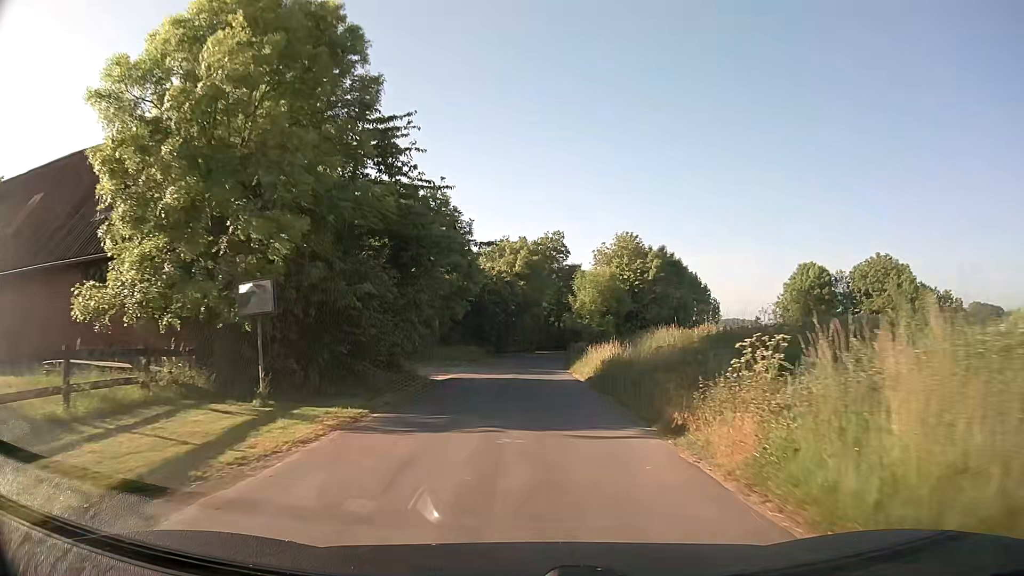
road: unclassified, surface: asphalt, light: Day
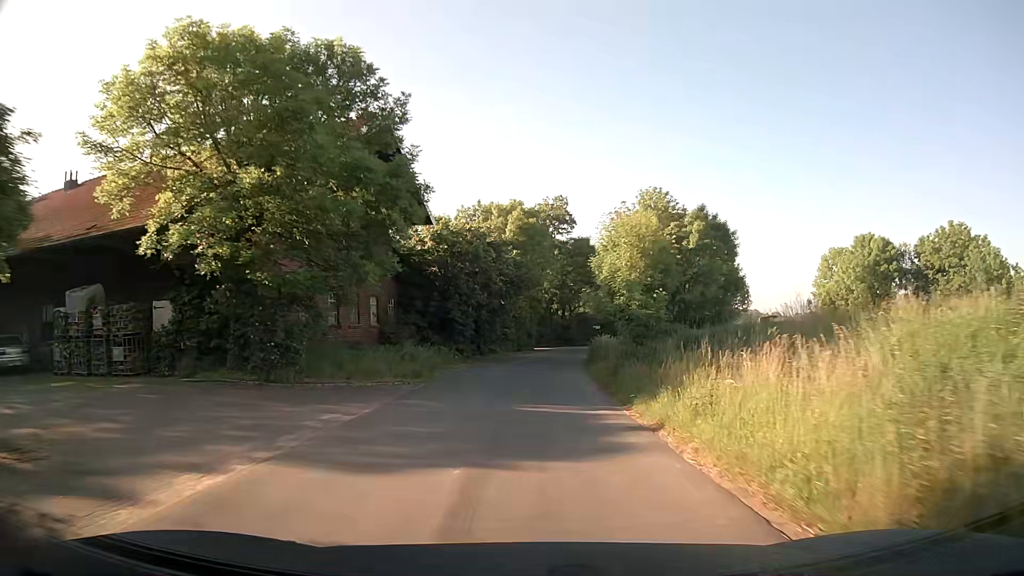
(+0.2, +20.2) m; +1°
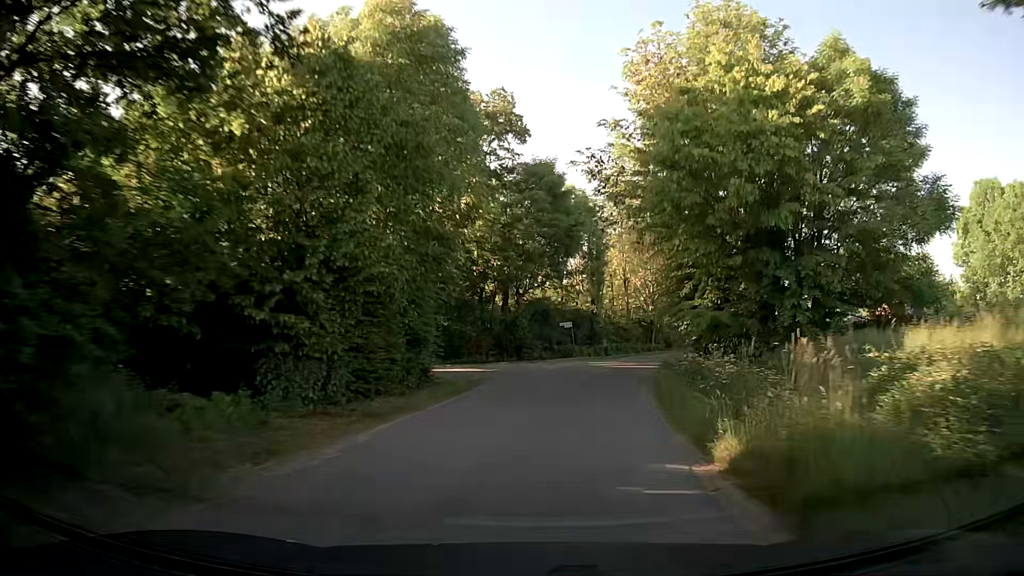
(+1.2, +36.0) m; +5°
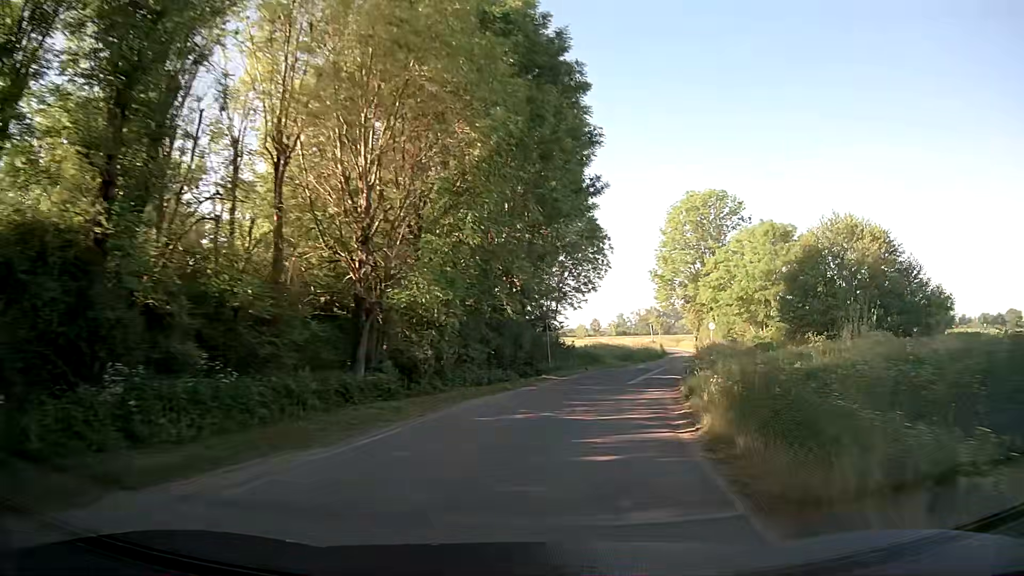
(+6.6, +36.8) m; +23°
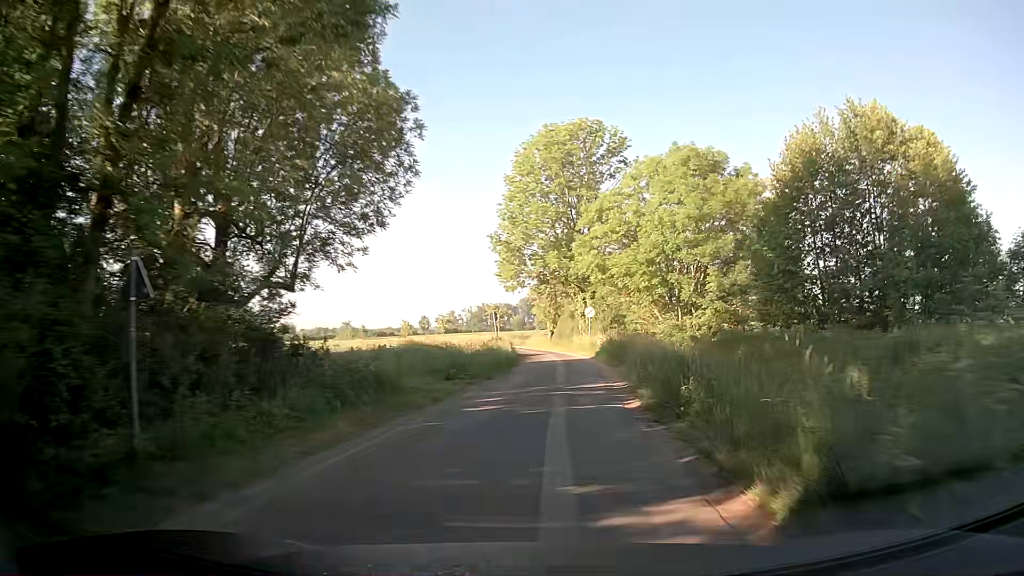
(+3.2, +23.3) m; +15°
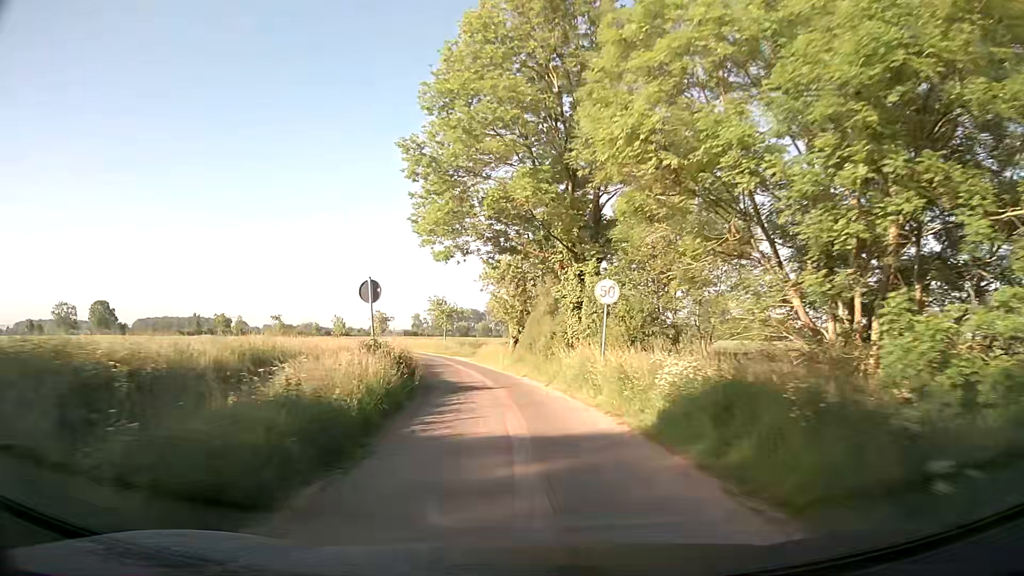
(+0.7, +25.3) m; +2°
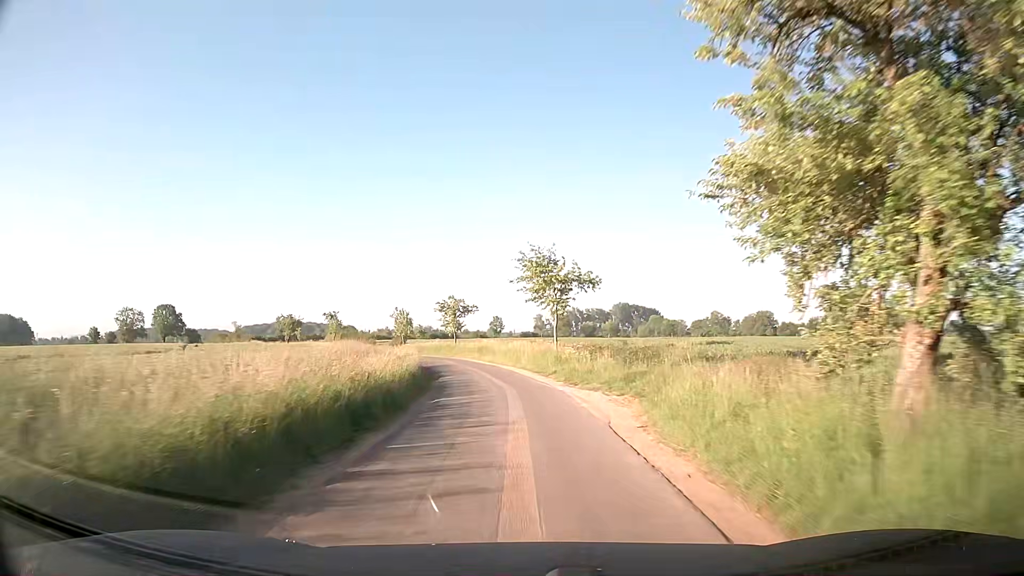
(-3.4, +35.4) m; -10°
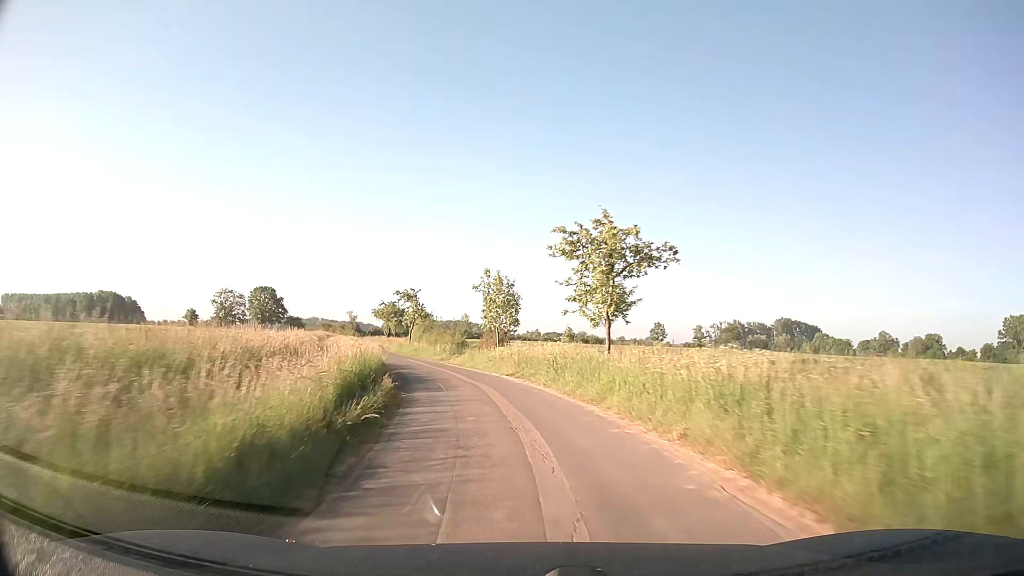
(-3.7, +37.0) m; -13°
(-1, +10) (-2, +20) (-4, +30) (-7, +39) (-10, +49) (-13, +58) (-16, +68) (-18, +78) (-20, +87) (-23, +97) m
